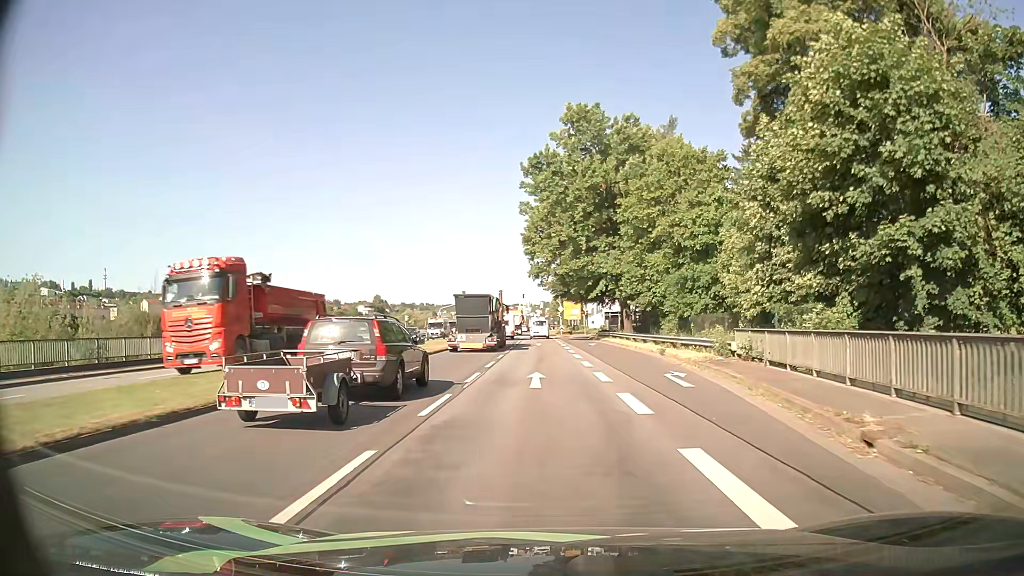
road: primary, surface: asphalt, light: Day
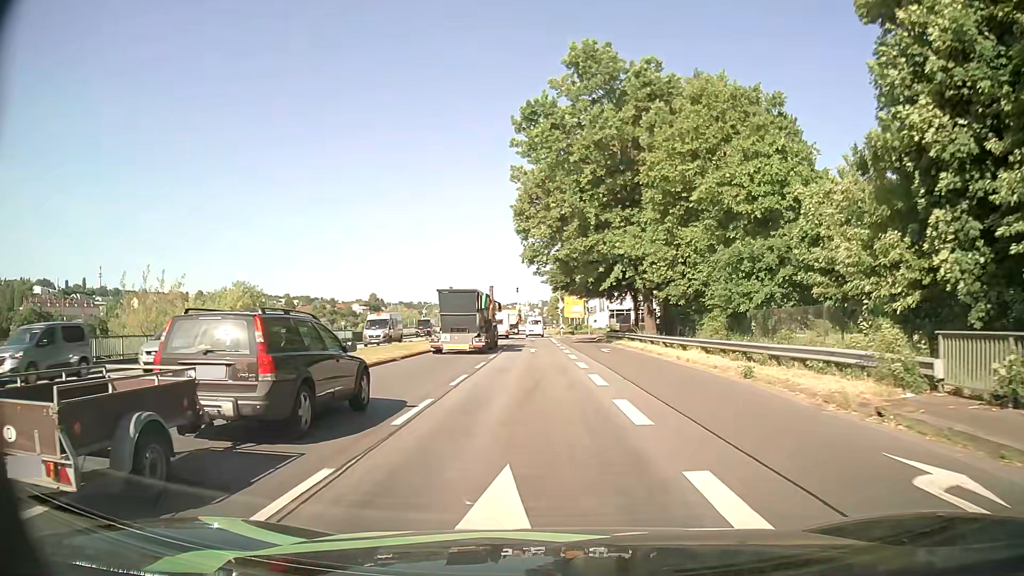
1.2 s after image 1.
(0.0, +13.1) m; 0°
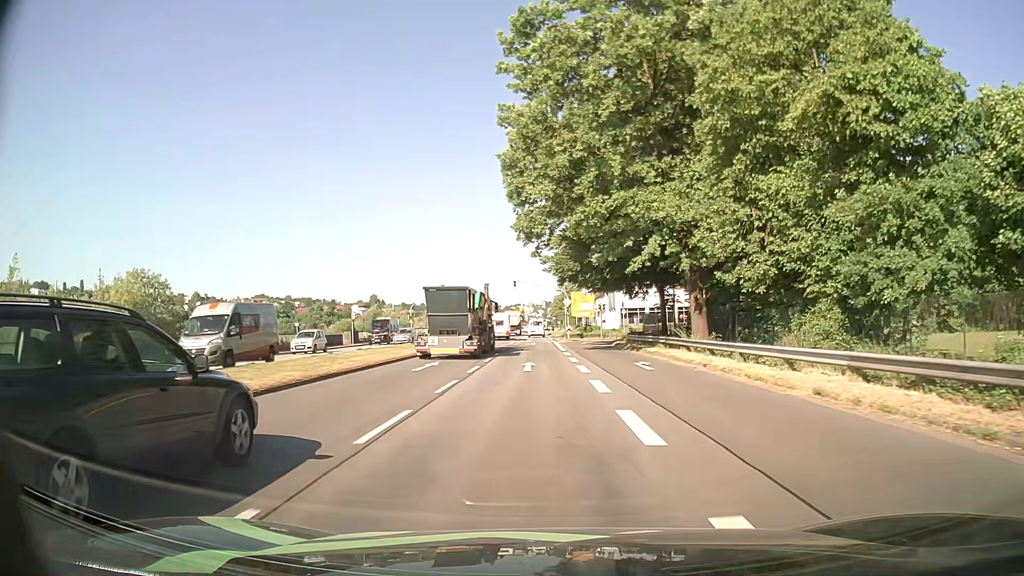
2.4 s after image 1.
(0.0, +13.5) m; 0°
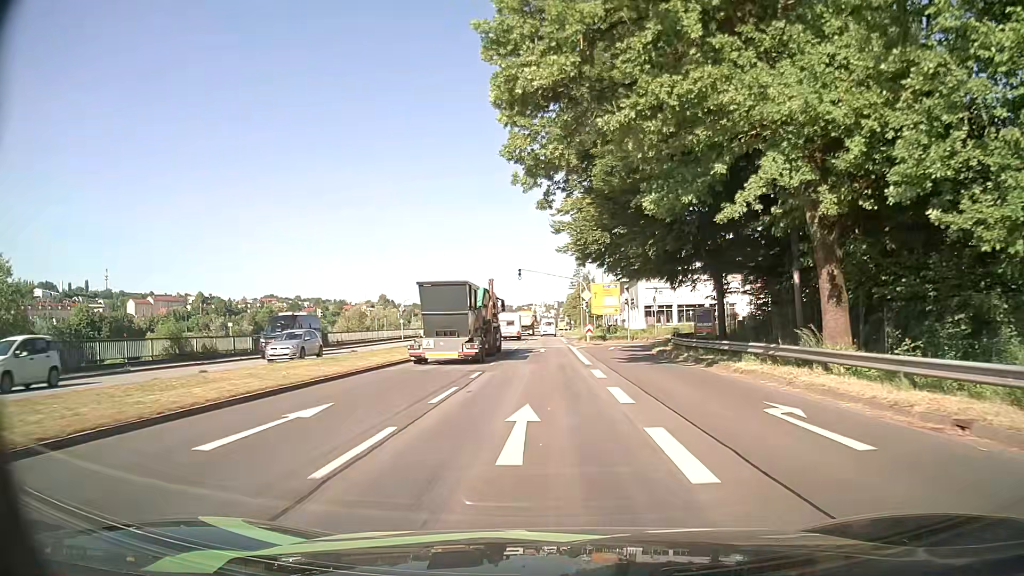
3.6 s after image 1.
(-0.2, +13.8) m; -1°
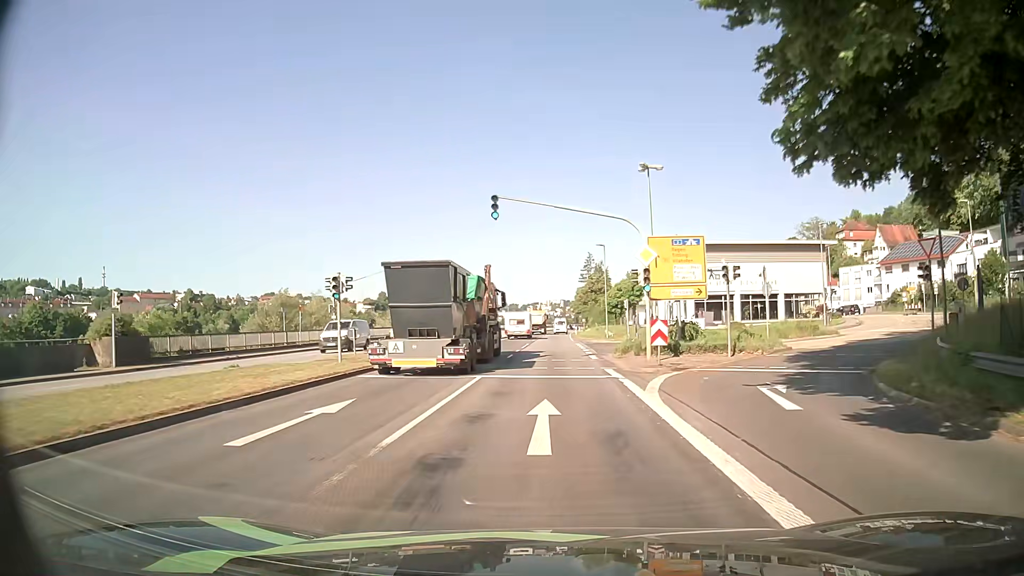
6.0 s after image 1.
(-0.2, +28.7) m; -1°
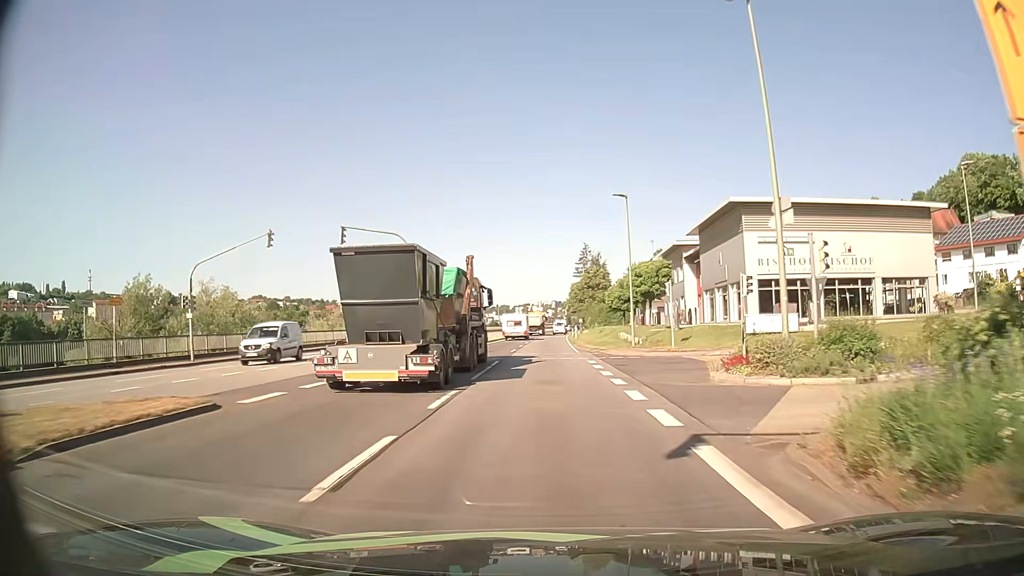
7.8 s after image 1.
(+0.3, +22.4) m; +1°
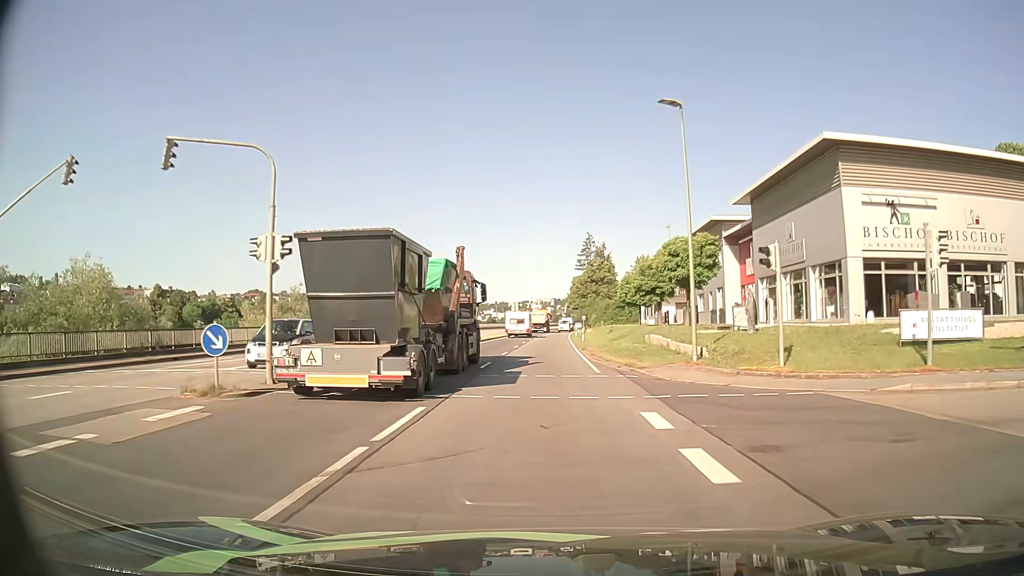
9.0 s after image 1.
(0.0, +15.3) m; 0°
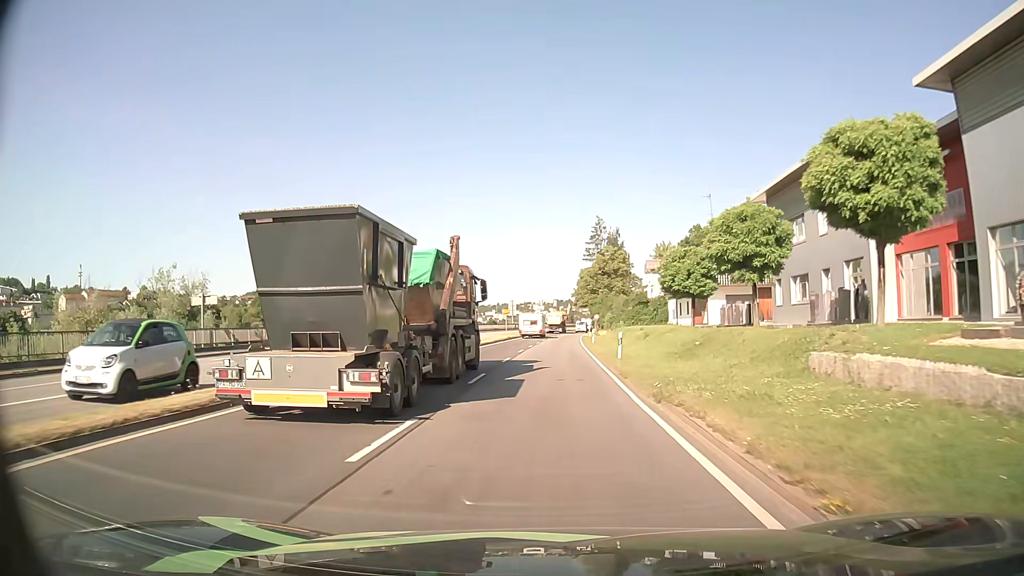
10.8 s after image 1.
(-0.1, +23.4) m; 0°
(0, +10) (0, +20) (0, +30) (0, +40) (+1, +50) (+1, +60) (+1, +70) (+2, +80) (+2, +90) (+3, +100) m
